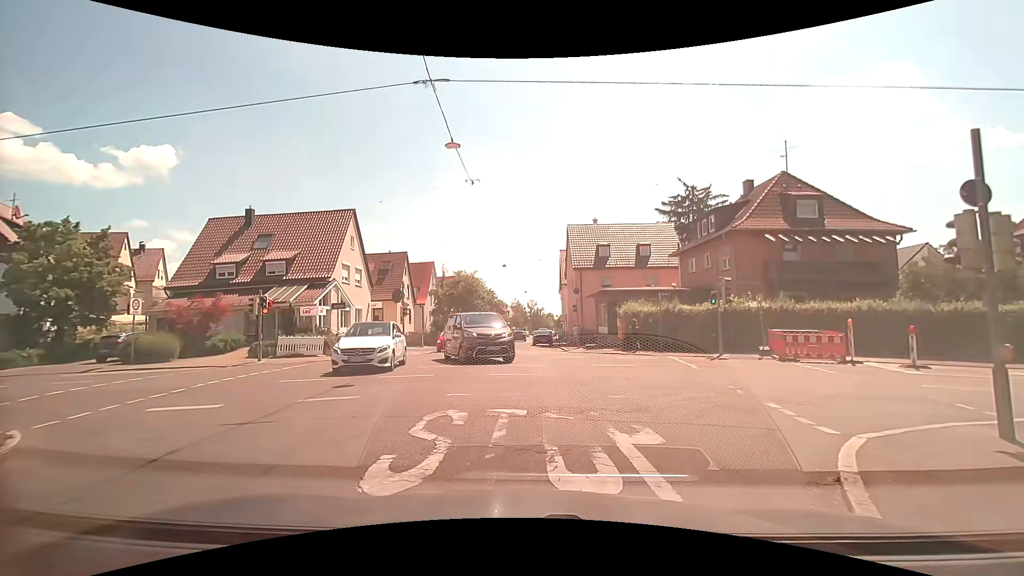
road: residential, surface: asphalt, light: Day
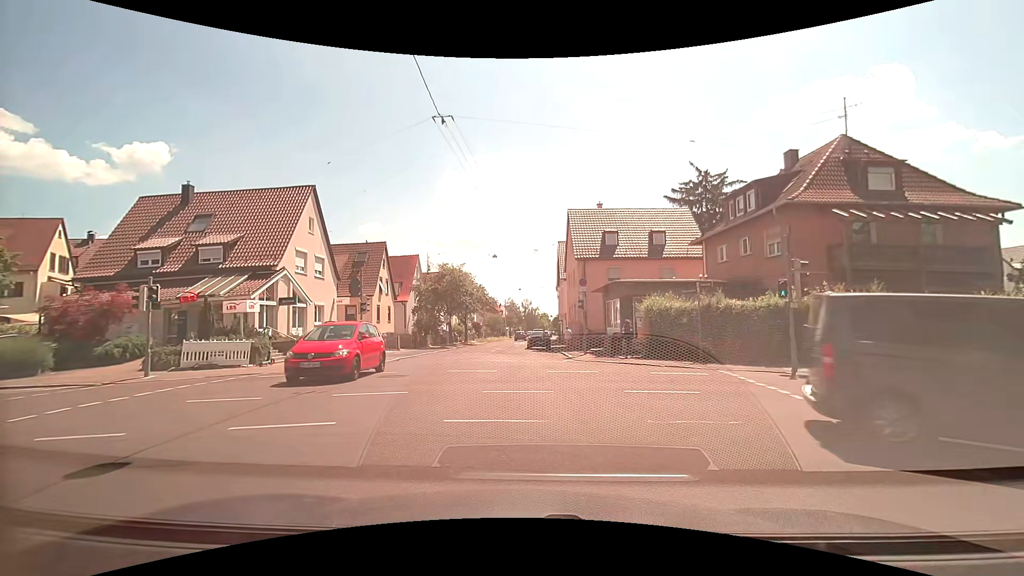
(-0.2, +6.4) m; -2°
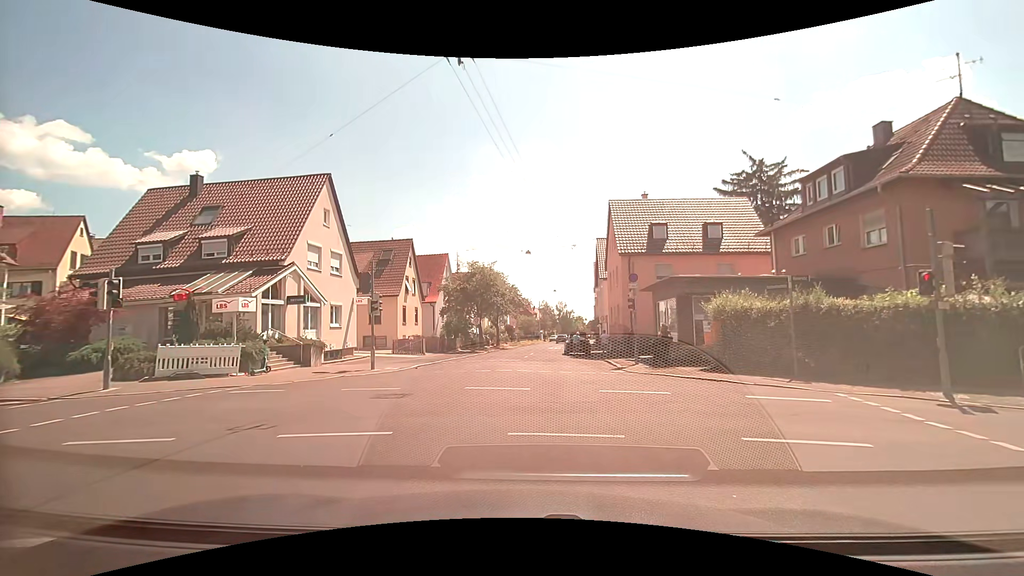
(0.0, +3.7) m; -1°
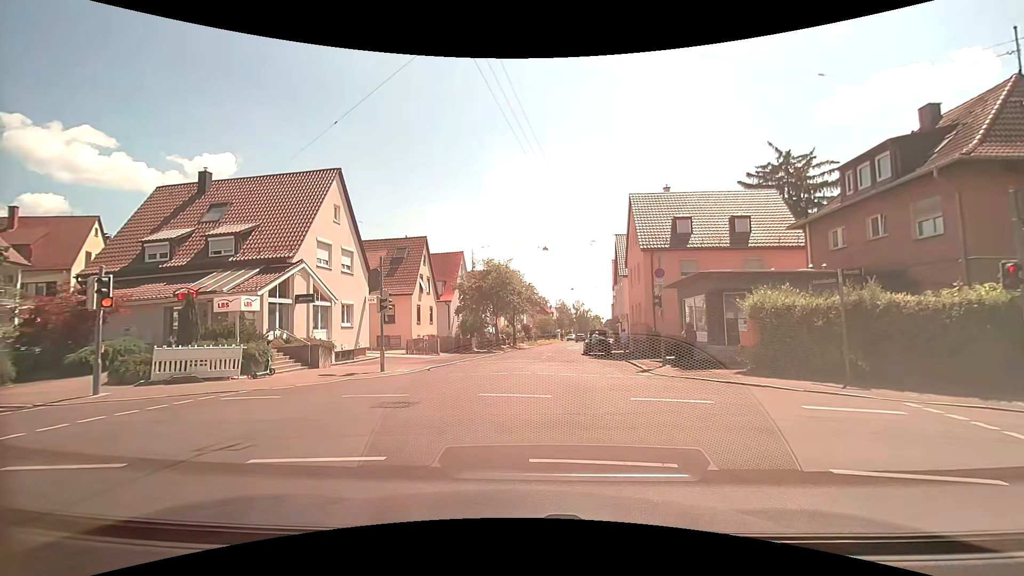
(0.0, +1.3) m; -1°
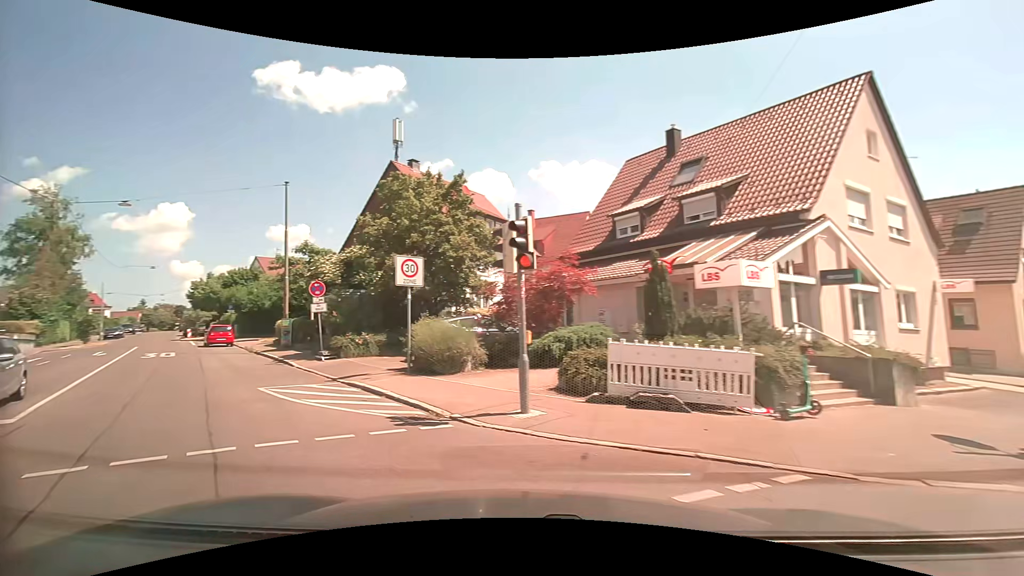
(-3.7, +8.8) m; -52°
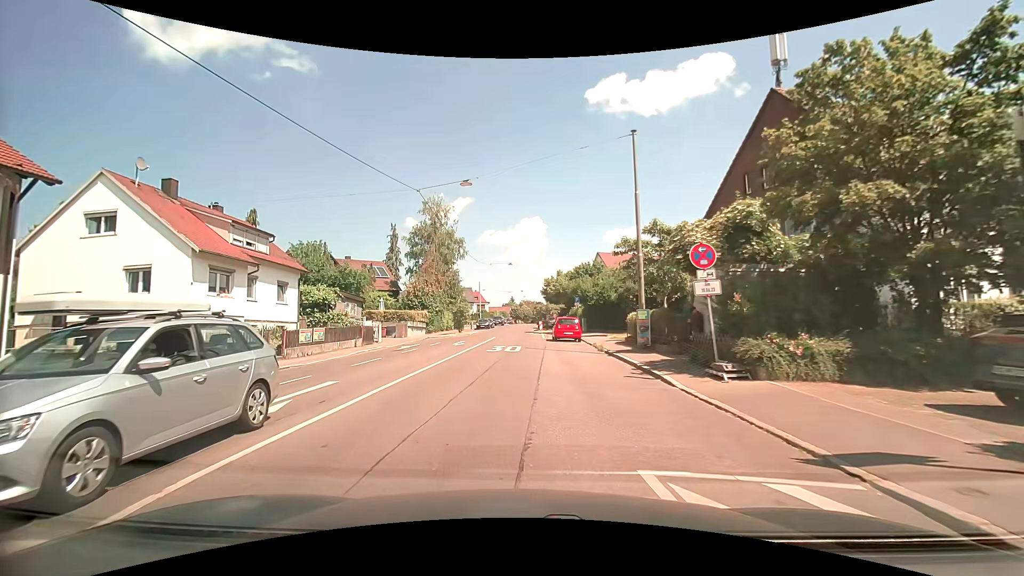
(-3.3, +8.2) m; -37°
(0, +10) (-1, +20) (-1, +30) (-1, +40) (-1, +50) (-1, +60) (-1, +70) (-1, +80) (-1, +90) (-1, +100) m
